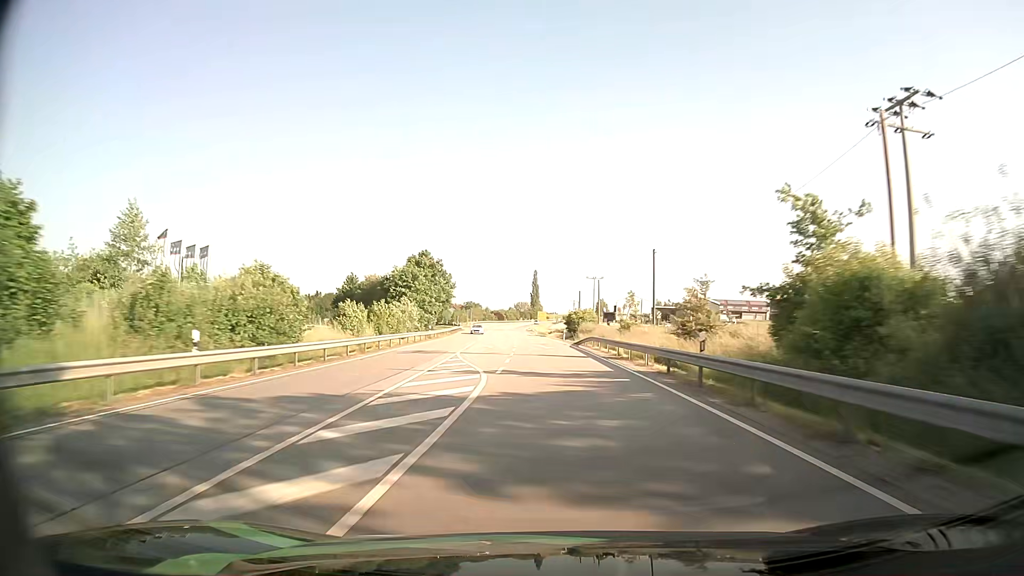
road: primary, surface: asphalt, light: Day
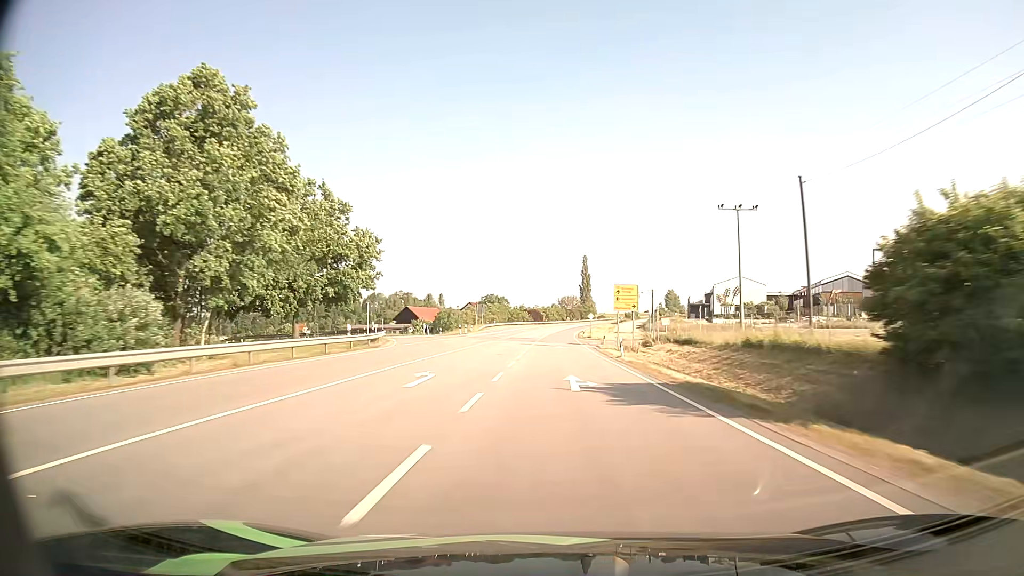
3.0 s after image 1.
(-3.5, +86.9) m; -4°
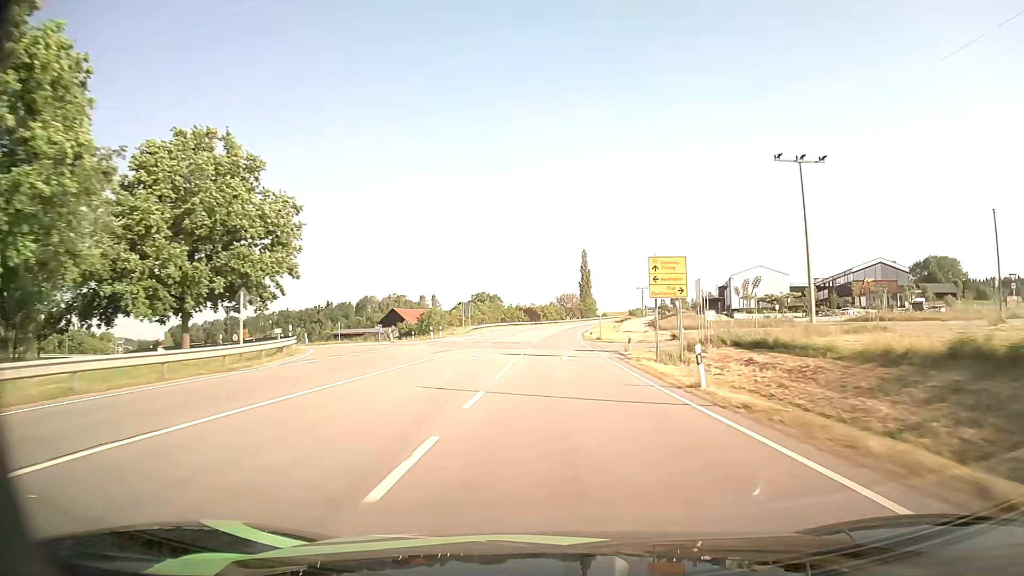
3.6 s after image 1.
(0.0, +17.4) m; 0°
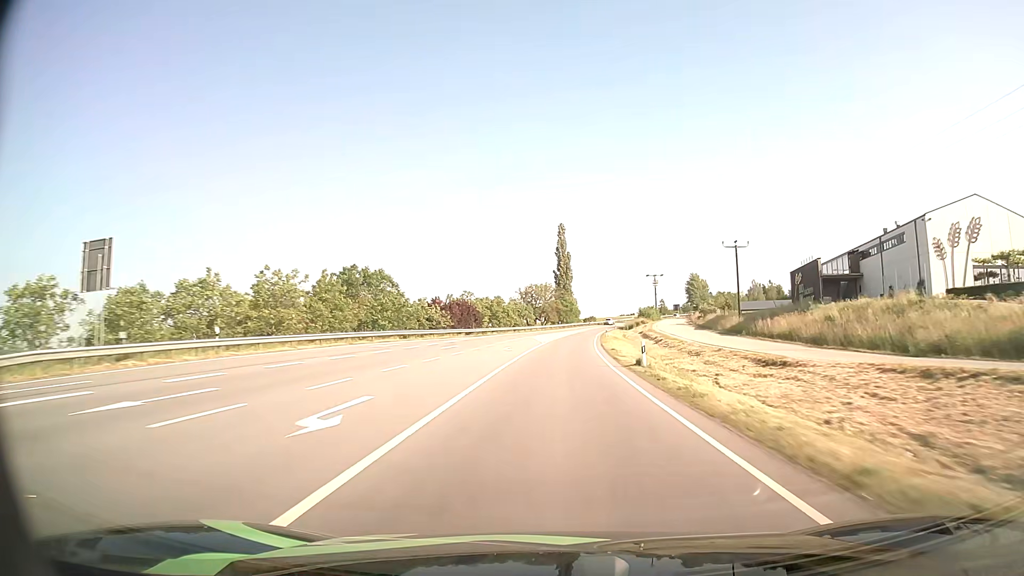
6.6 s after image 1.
(+1.6, +86.9) m; +2°
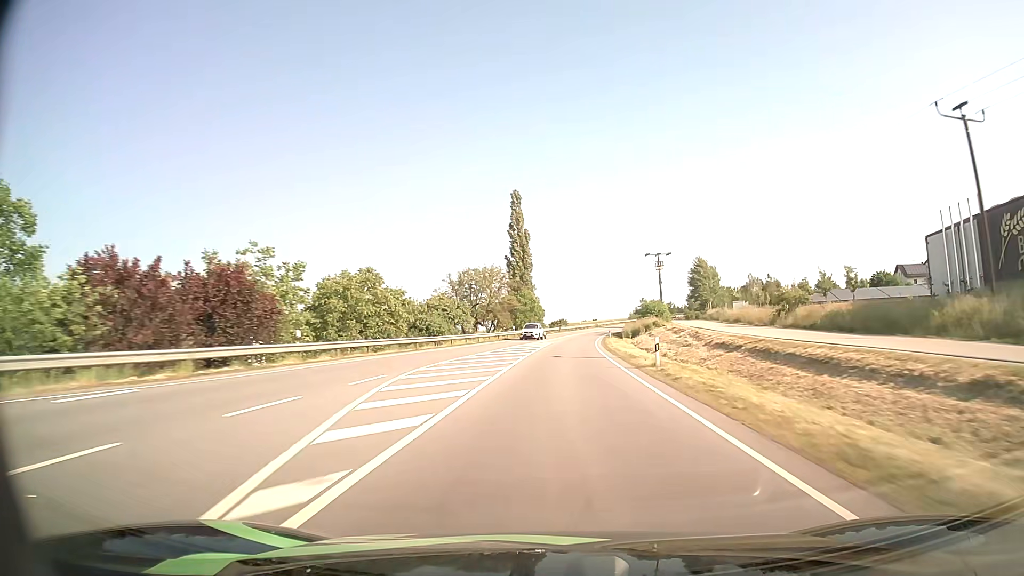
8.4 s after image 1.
(+1.5, +52.0) m; +3°
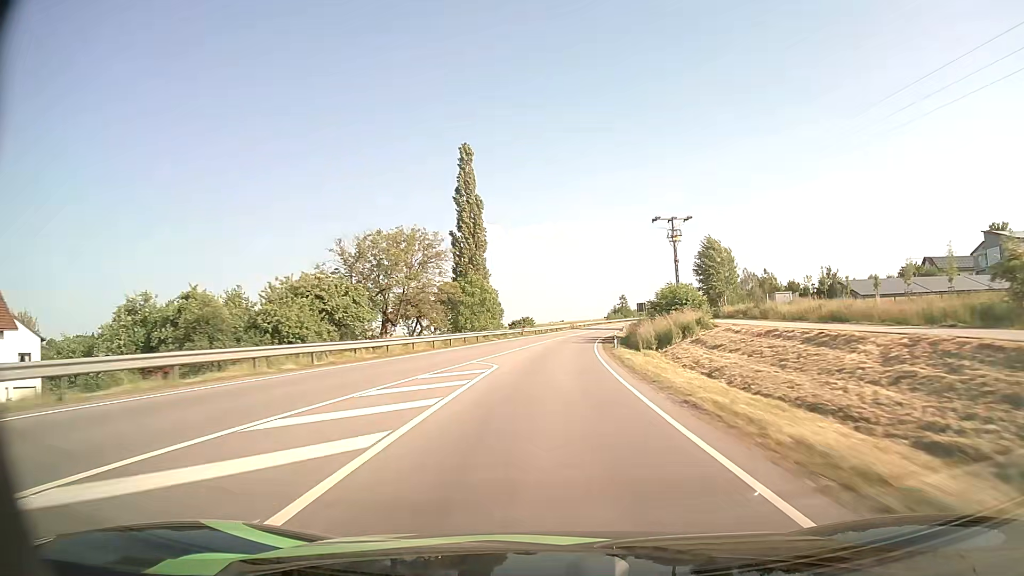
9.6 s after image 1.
(+0.9, +34.6) m; +3°
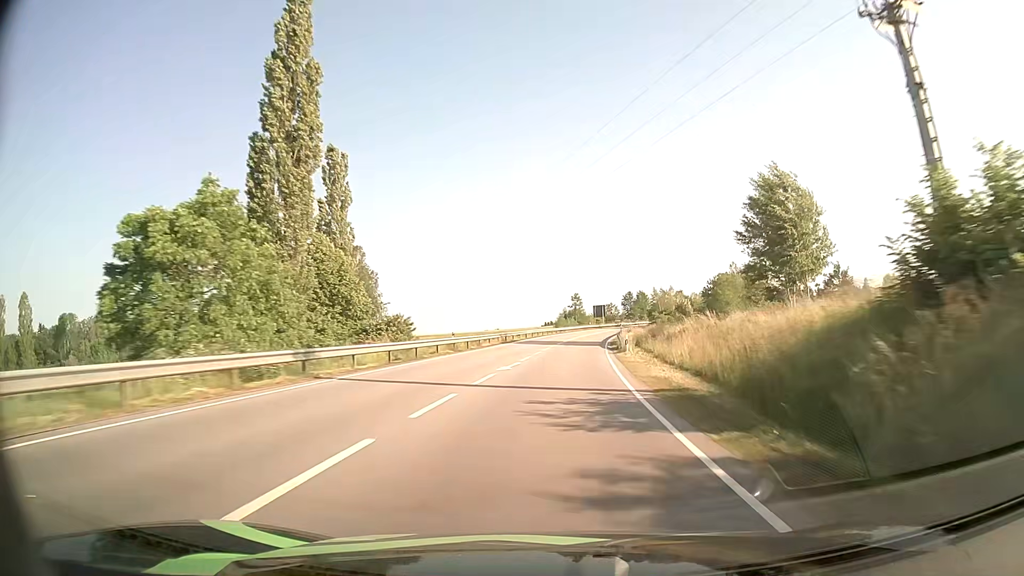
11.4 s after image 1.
(+2.1, +51.9) m; +5°
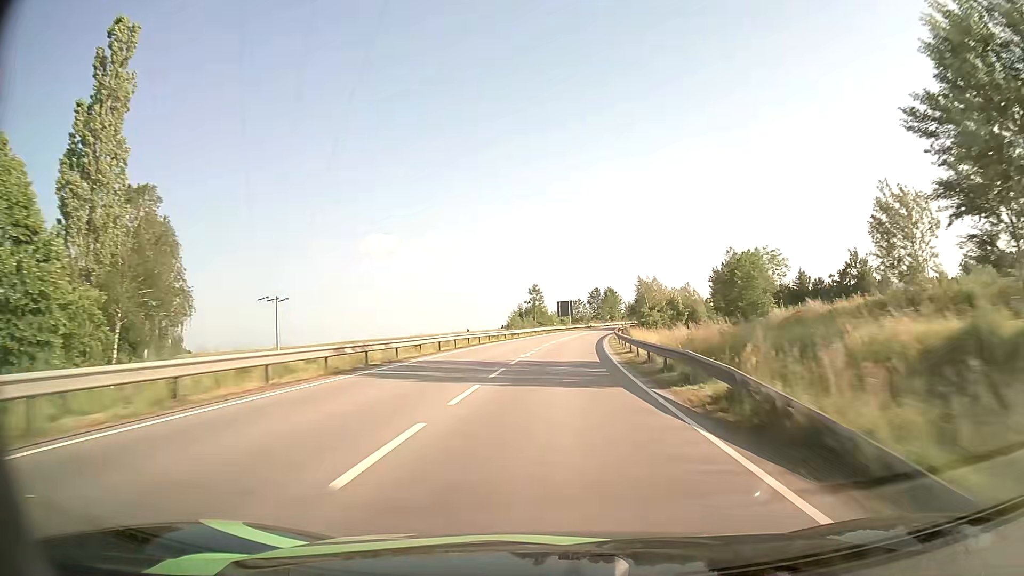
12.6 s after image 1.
(+1.3, +34.6) m; +4°
(0, +10) (0, +20) (+1, +30) (+1, +40) (+2, +50) (+3, +60) (+4, +70) (+6, +80) (+7, +90) (+9, +99) m
